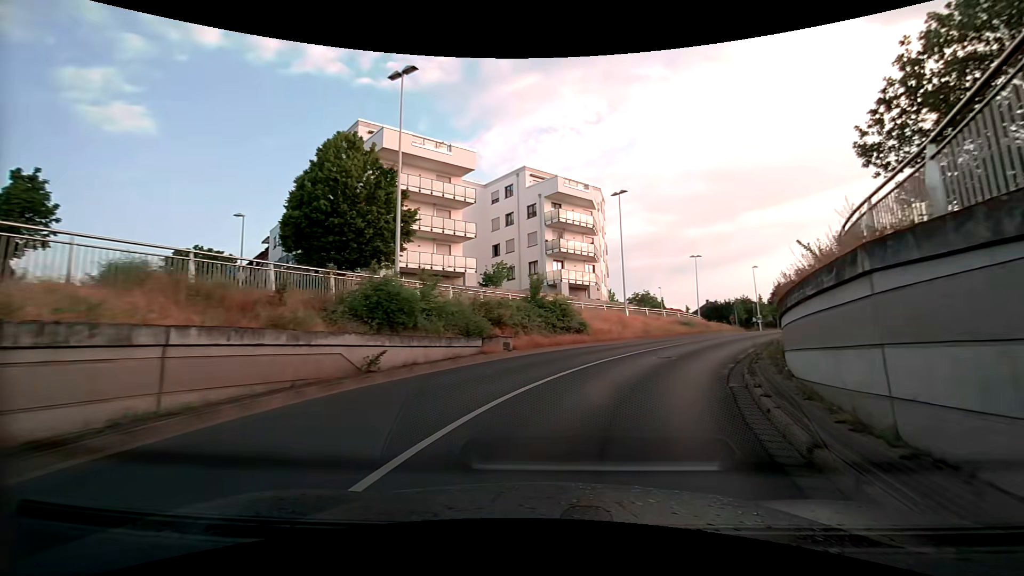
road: tertiary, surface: asphalt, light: Day
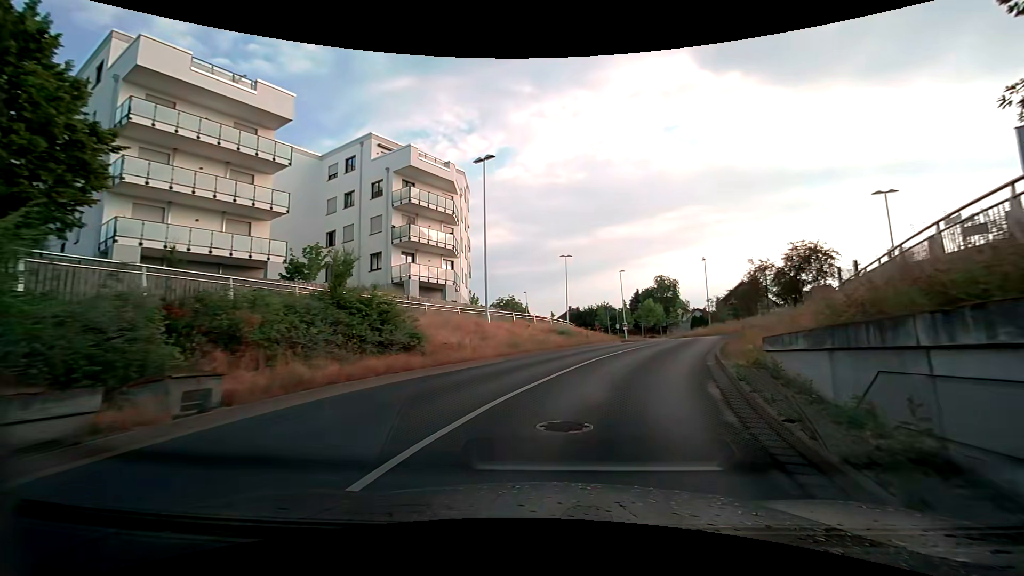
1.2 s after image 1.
(+1.3, +10.0) m; +15°
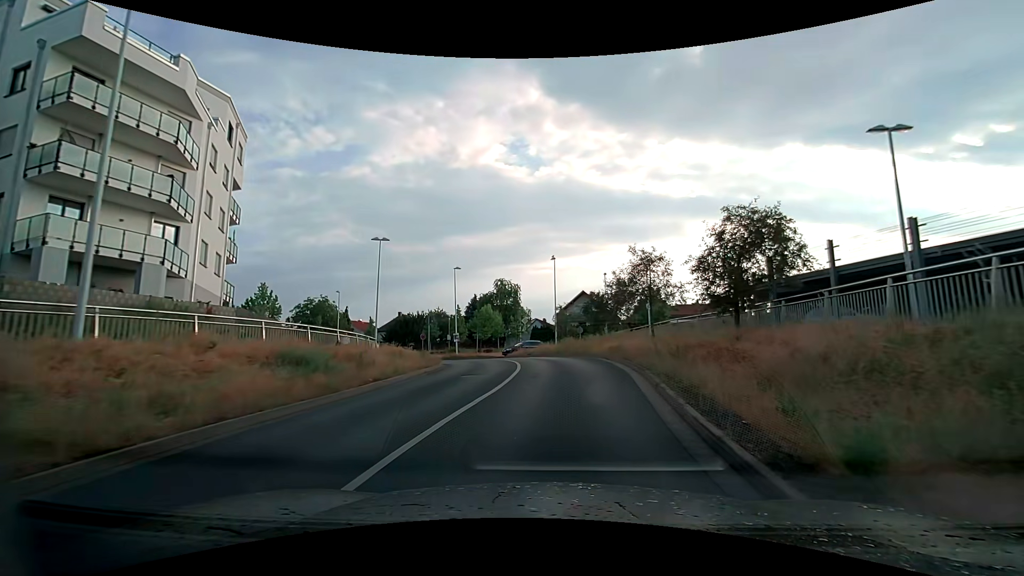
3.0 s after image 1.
(+2.5, +14.6) m; +18°
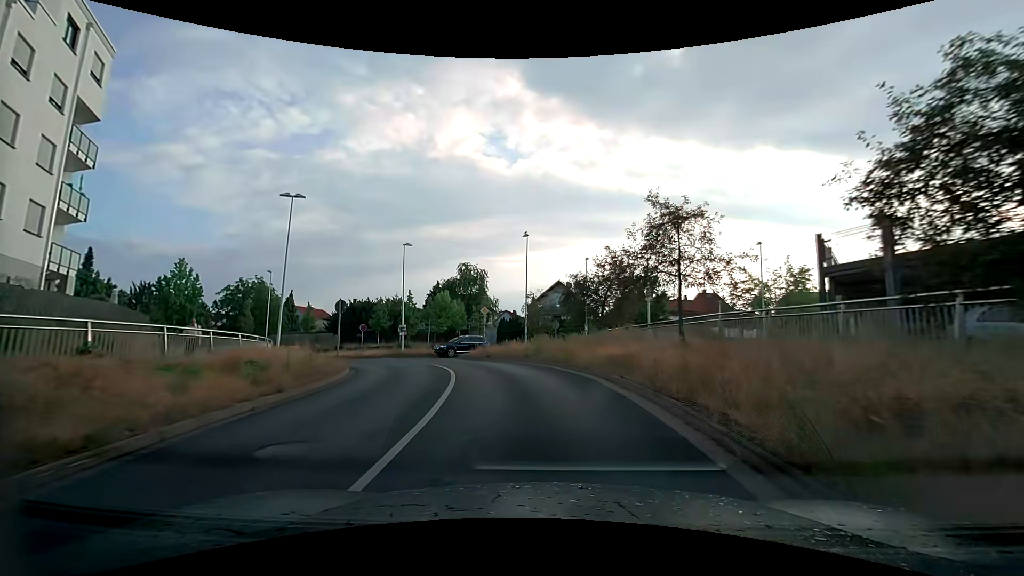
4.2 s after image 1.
(+0.4, +9.9) m; +3°
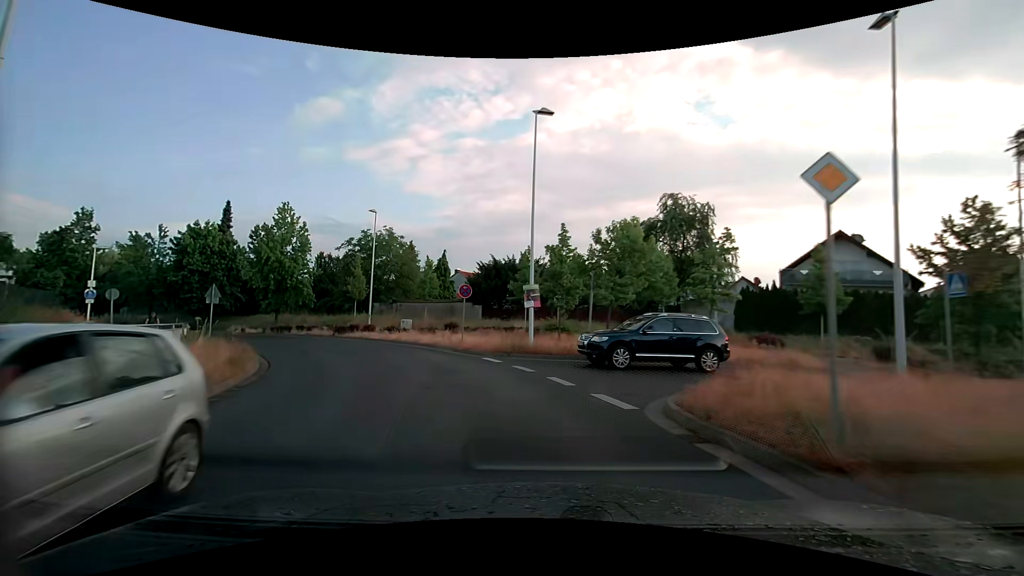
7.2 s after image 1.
(-3.3, +24.5) m; -22°
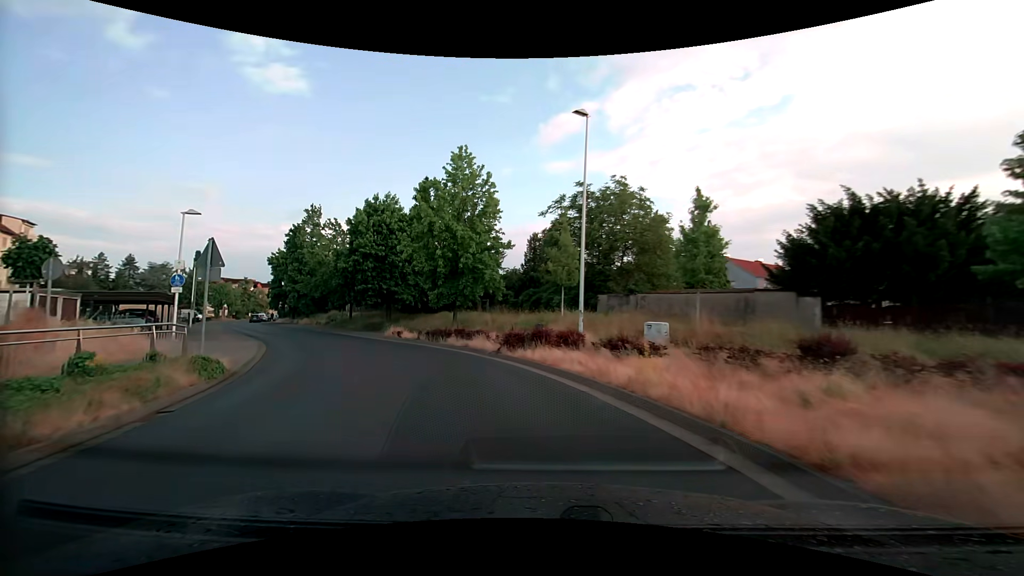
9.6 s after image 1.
(-4.6, +19.9) m; -26°
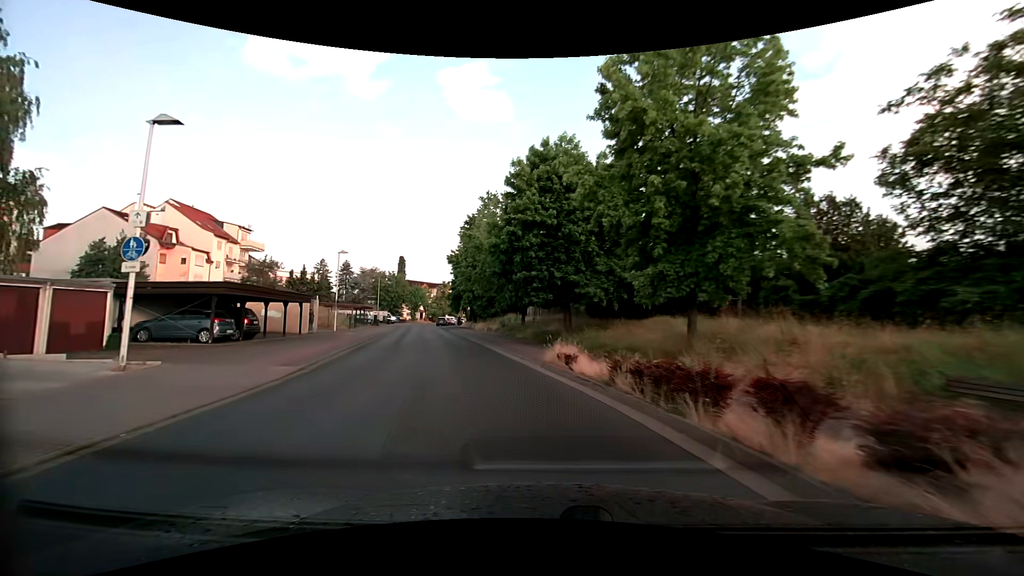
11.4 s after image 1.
(-3.2, +15.5) m; -23°
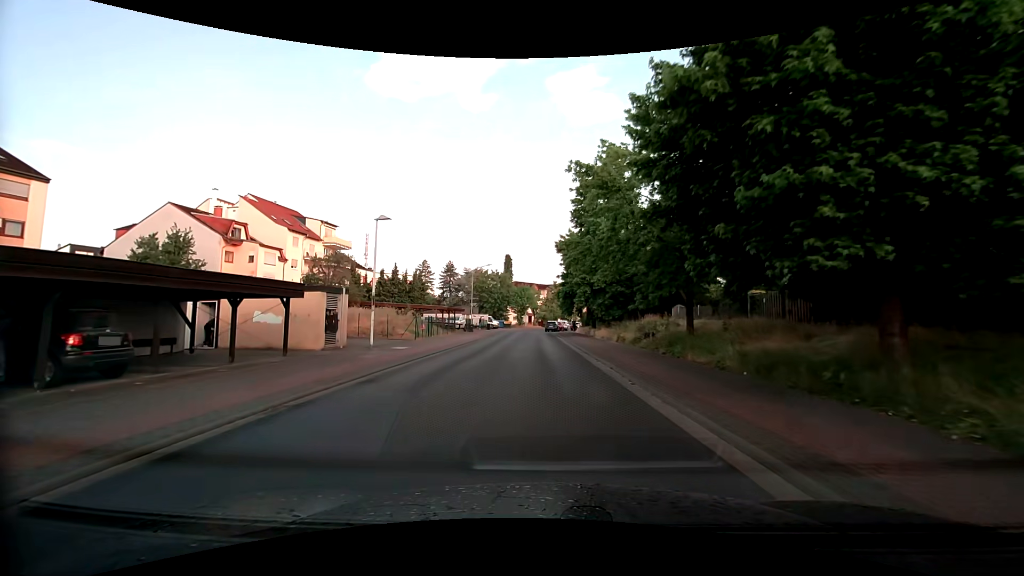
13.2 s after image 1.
(-2.3, +16.0) m; -13°
(0, +10) (0, +20) (-1, +30) (-1, +40) (-2, +50) (-2, +60) (-2, +70) (-1, +80) (+1, +90) (+3, +99) m
